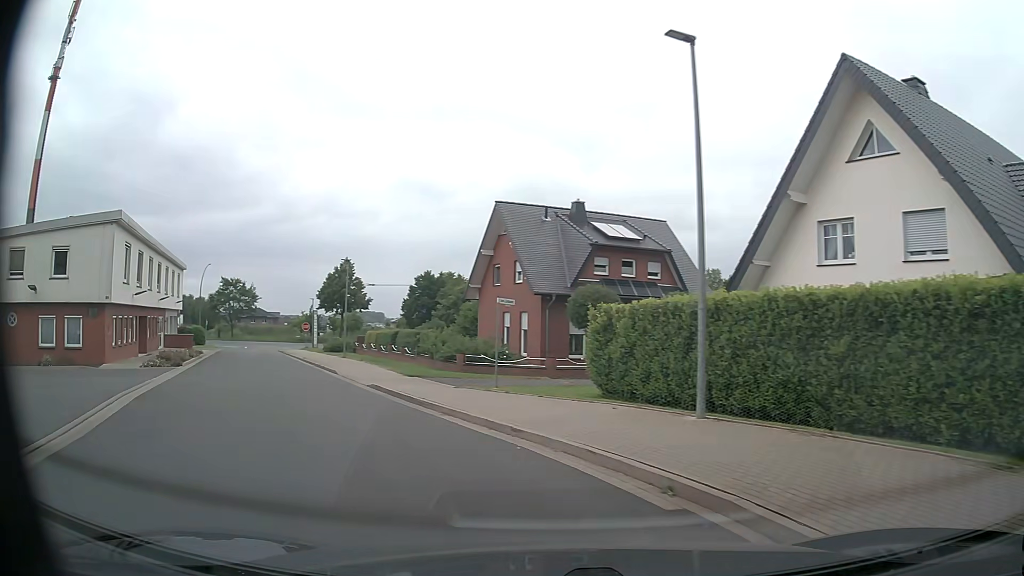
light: Day
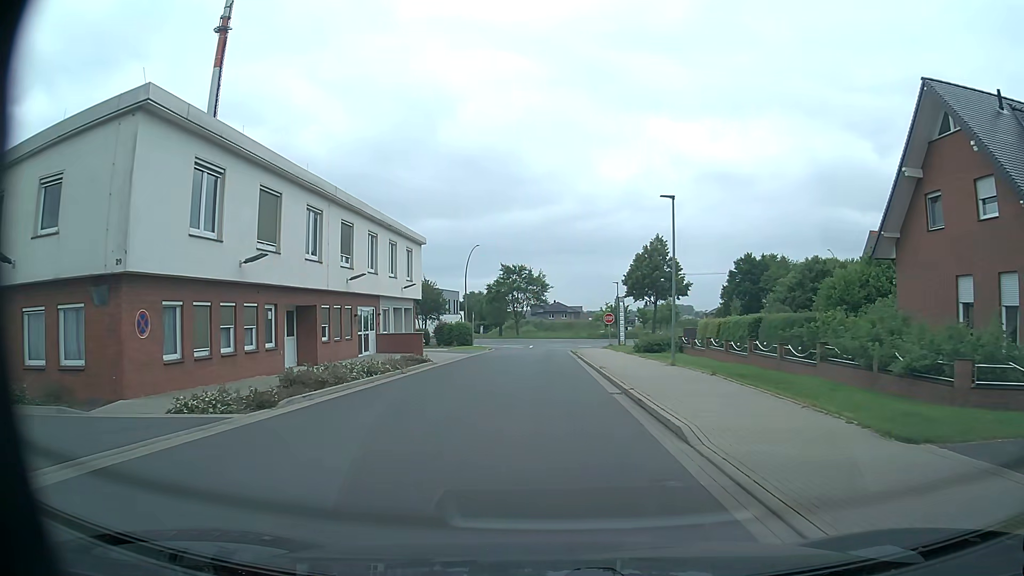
(-5.3, +17.4) m; -27°
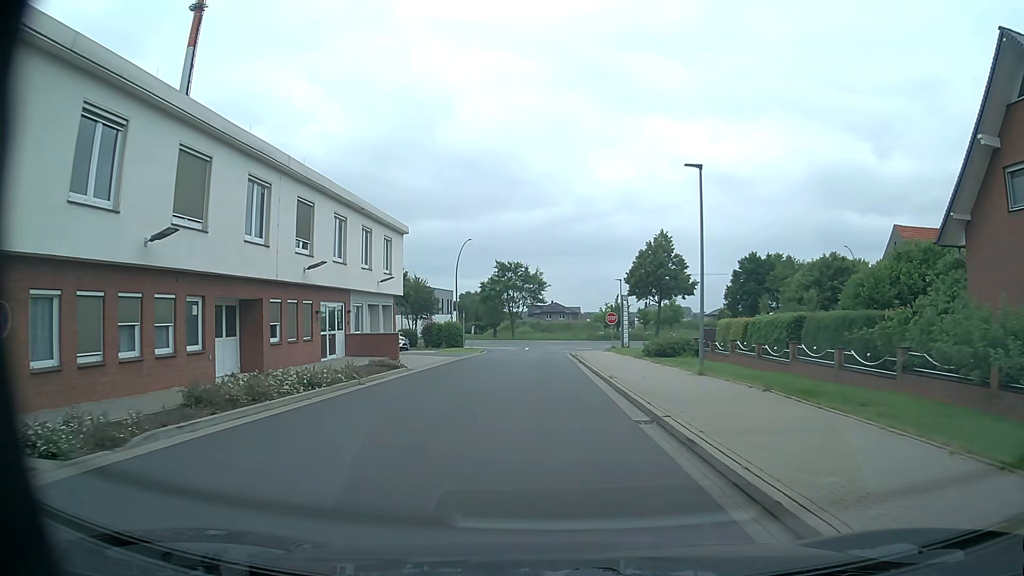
(0.0, +4.9) m; 0°
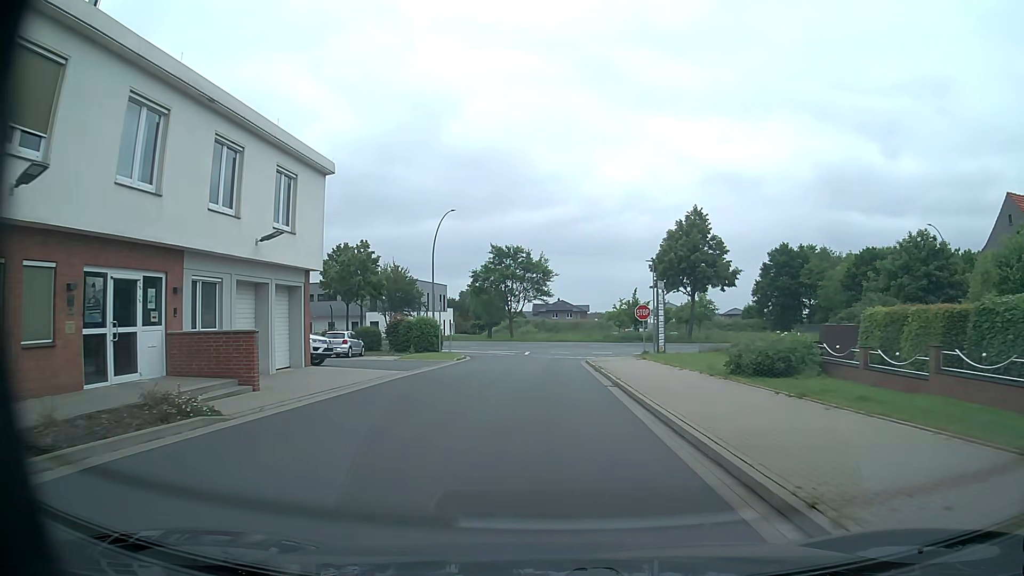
(0.0, +15.0) m; 0°
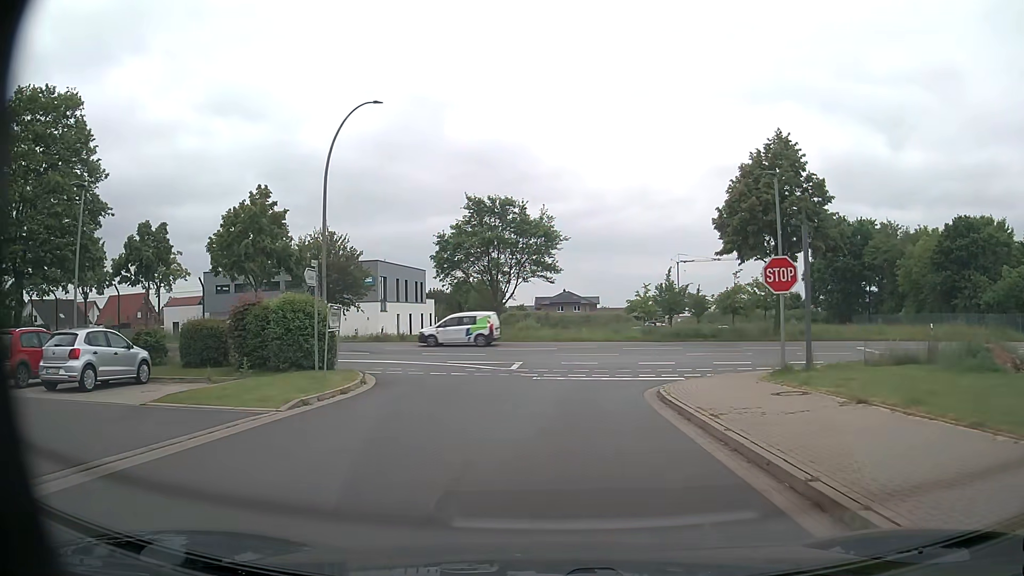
(-0.2, +22.9) m; -1°
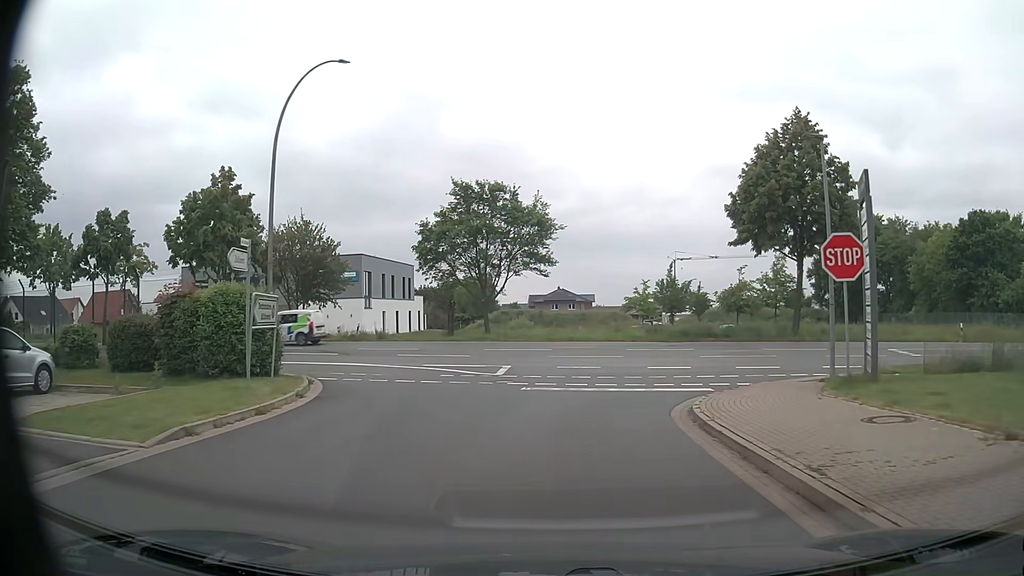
(0.0, +4.1) m; +1°
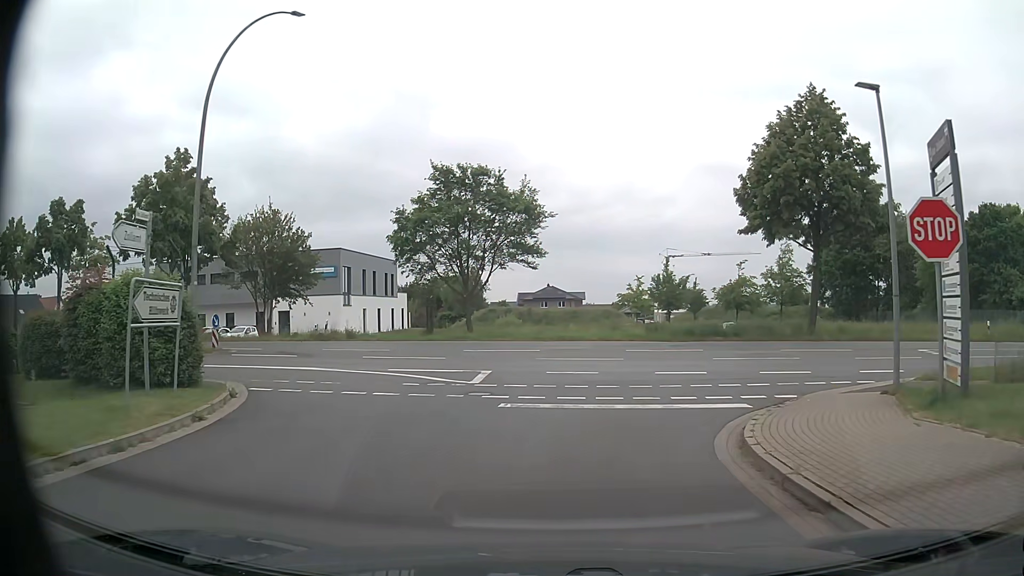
(0.0, +3.7) m; 0°
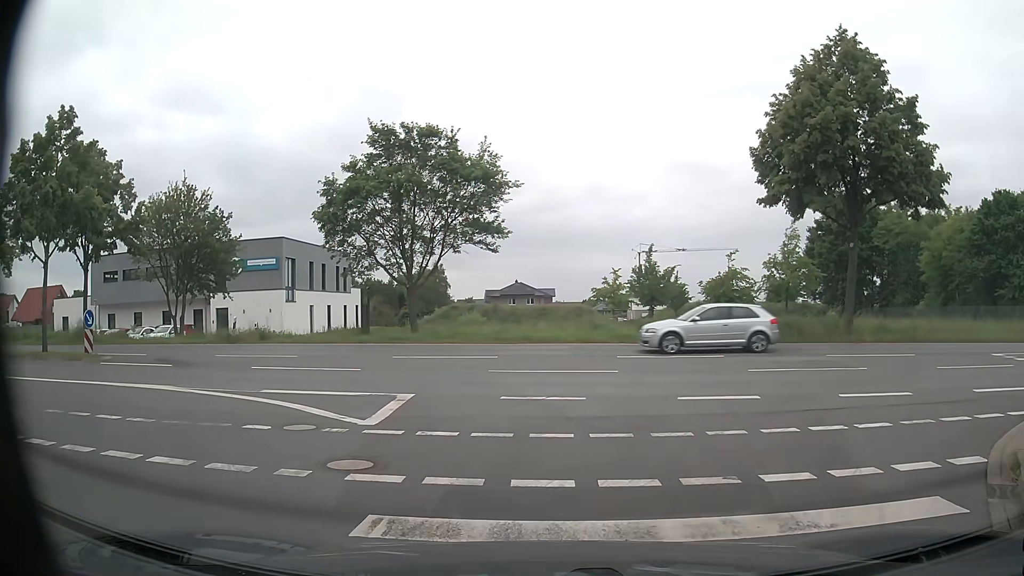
(+0.2, +6.9) m; +3°
(0, +10) (-3, +19) (-12, +24) (-22, +25) (-32, +25) (-42, +25) (-52, +25) (-61, +27) (-67, +35) (-69, +45) m
